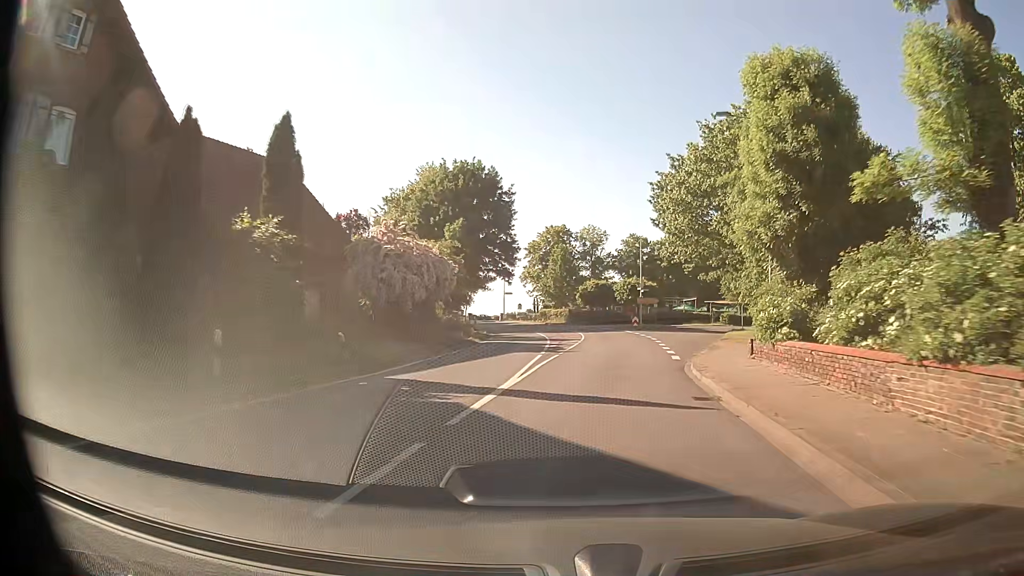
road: secondary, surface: asphalt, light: Day
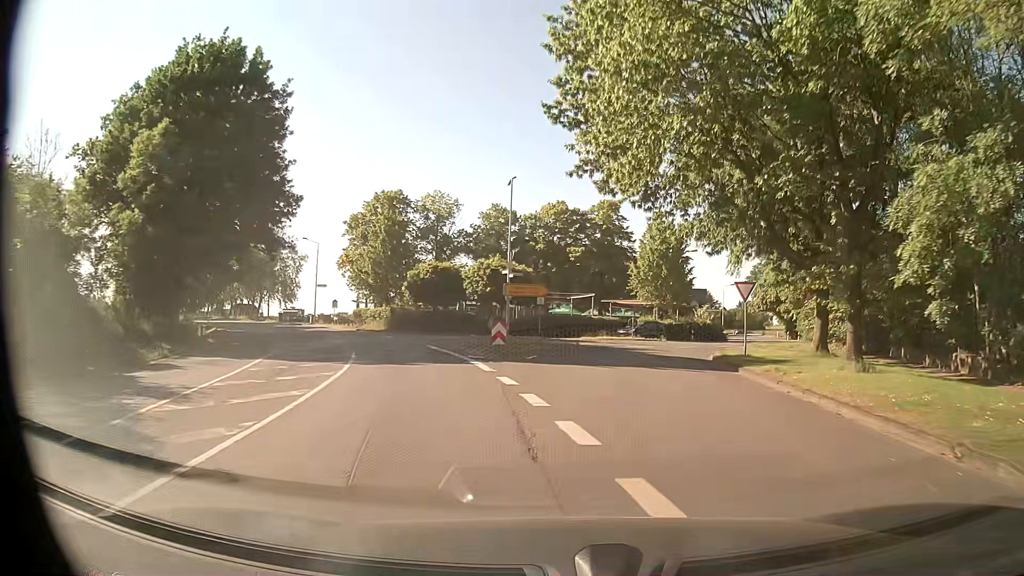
(+3.3, +31.3) m; +12°
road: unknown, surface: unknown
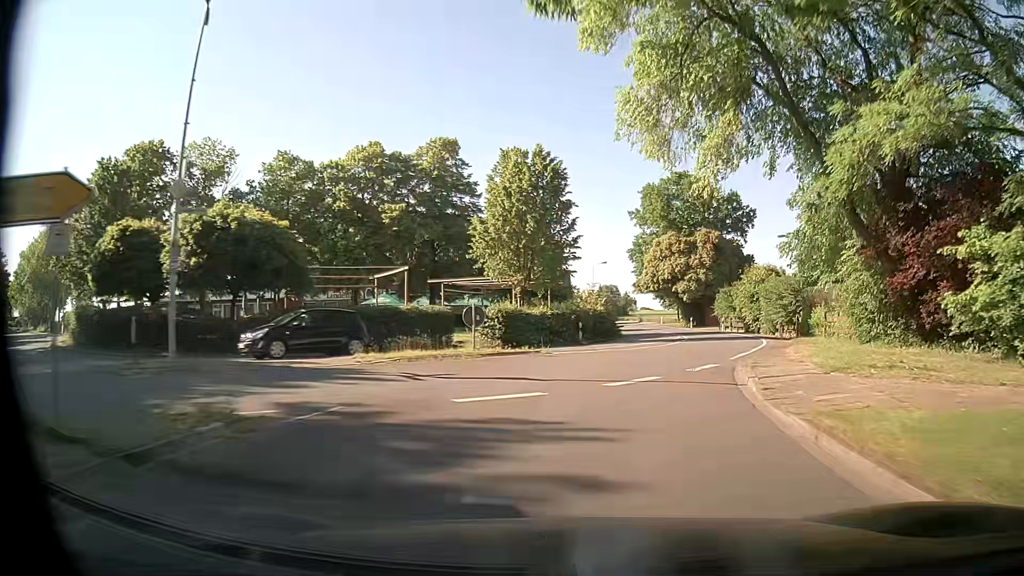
(+2.5, +23.5) m; +12°
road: secondary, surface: asphalt
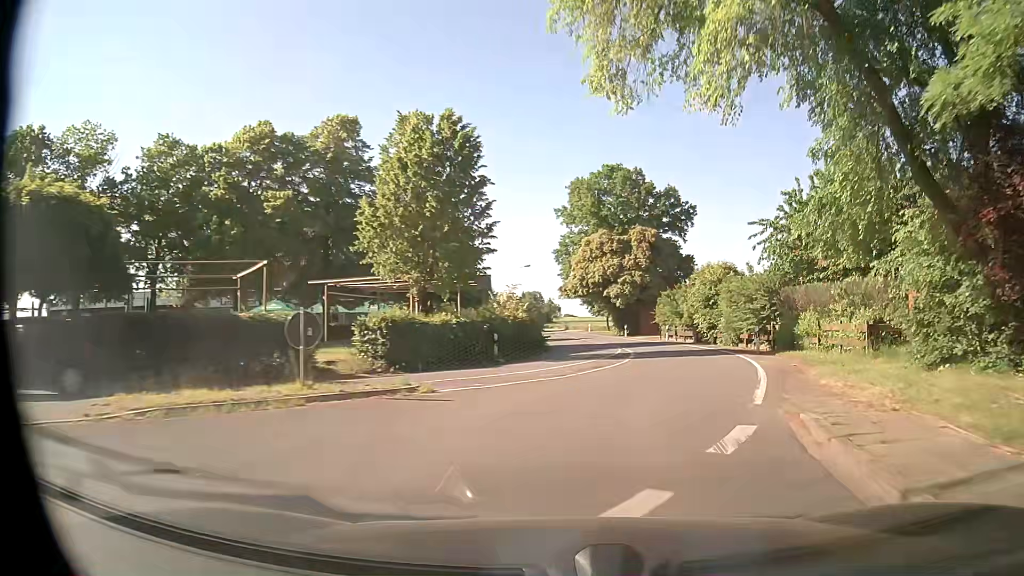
(+0.4, +7.9) m; +7°
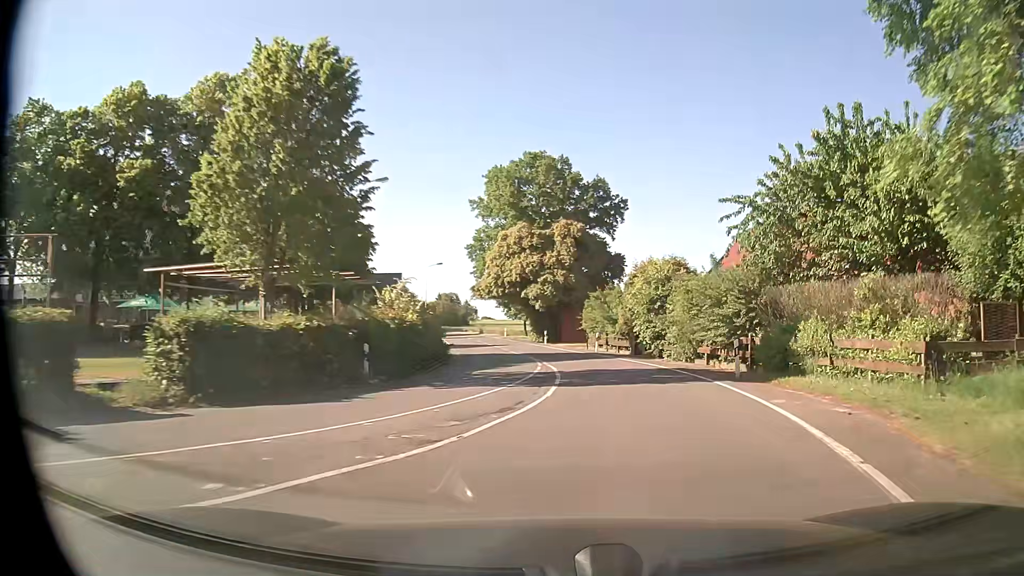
(+0.5, +7.9) m; +6°
